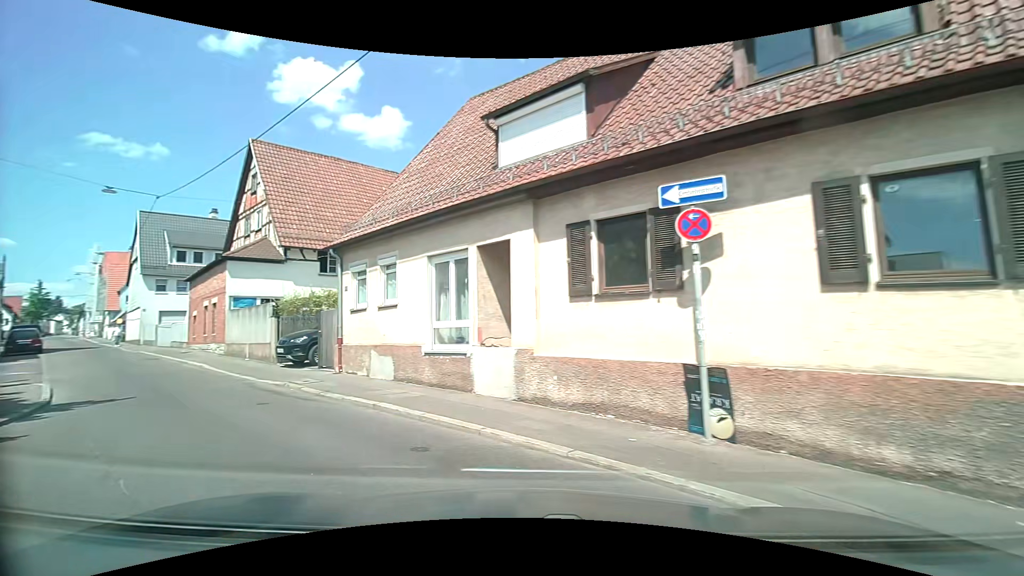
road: tertiary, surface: asphalt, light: Day
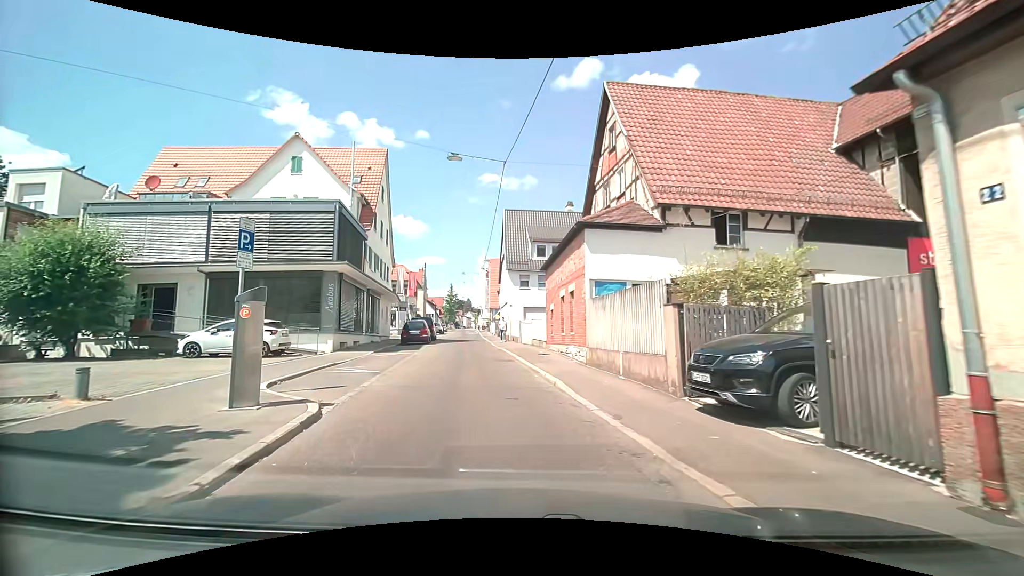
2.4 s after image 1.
(-4.3, +8.7) m; -41°
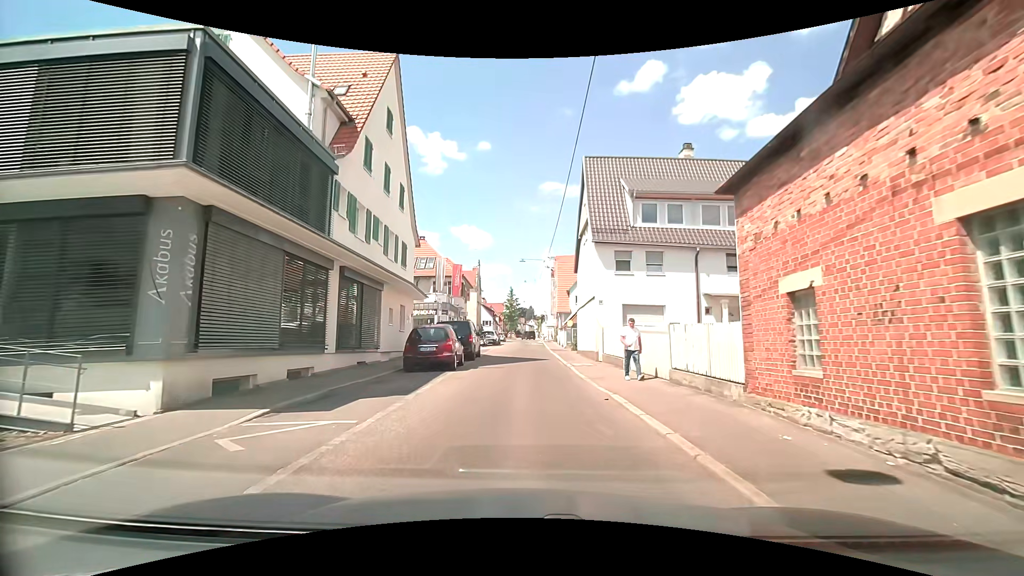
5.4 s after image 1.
(-1.4, +15.3) m; -8°
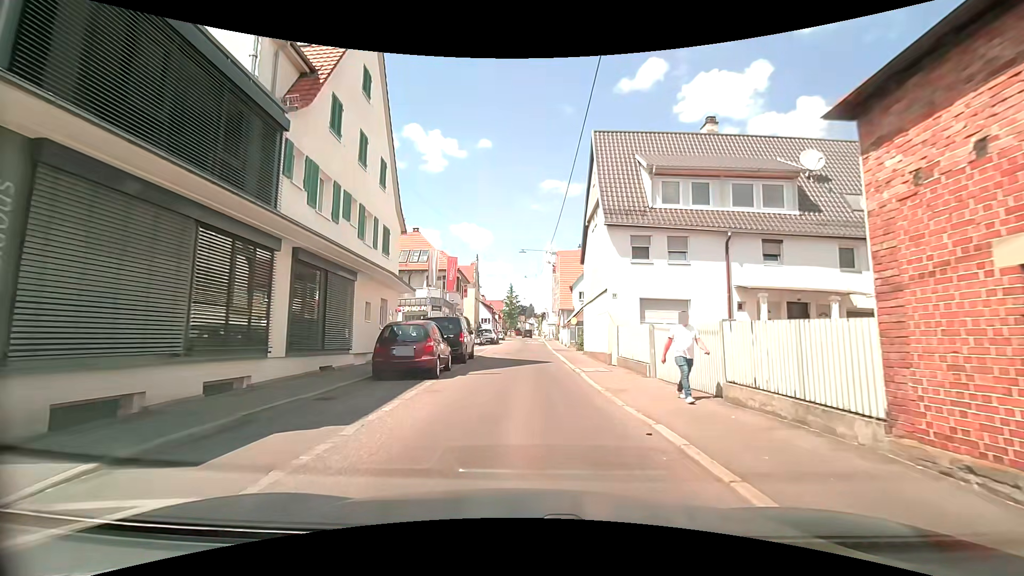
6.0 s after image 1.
(0.0, +3.4) m; -1°
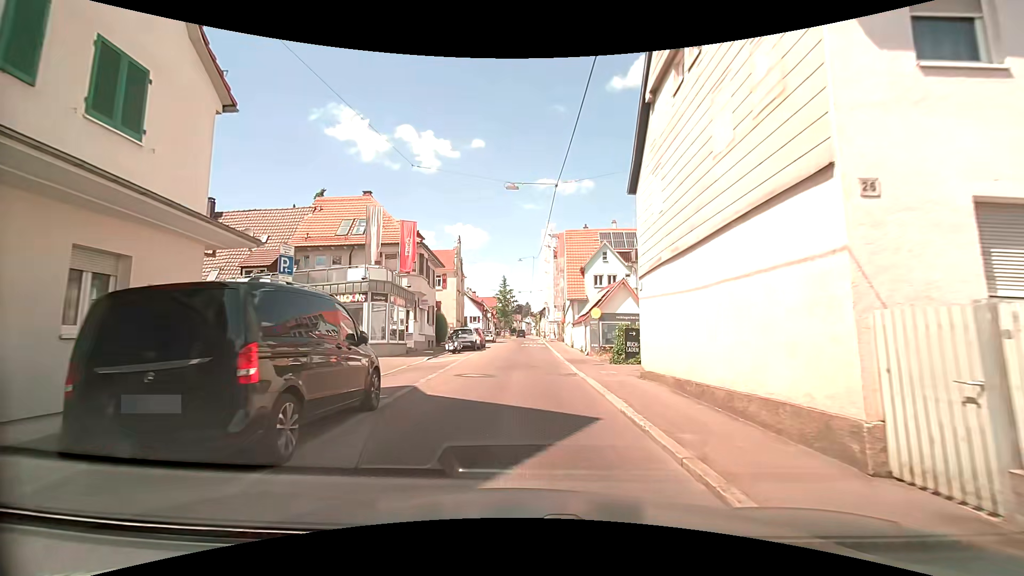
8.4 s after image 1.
(+0.3, +14.7) m; +2°
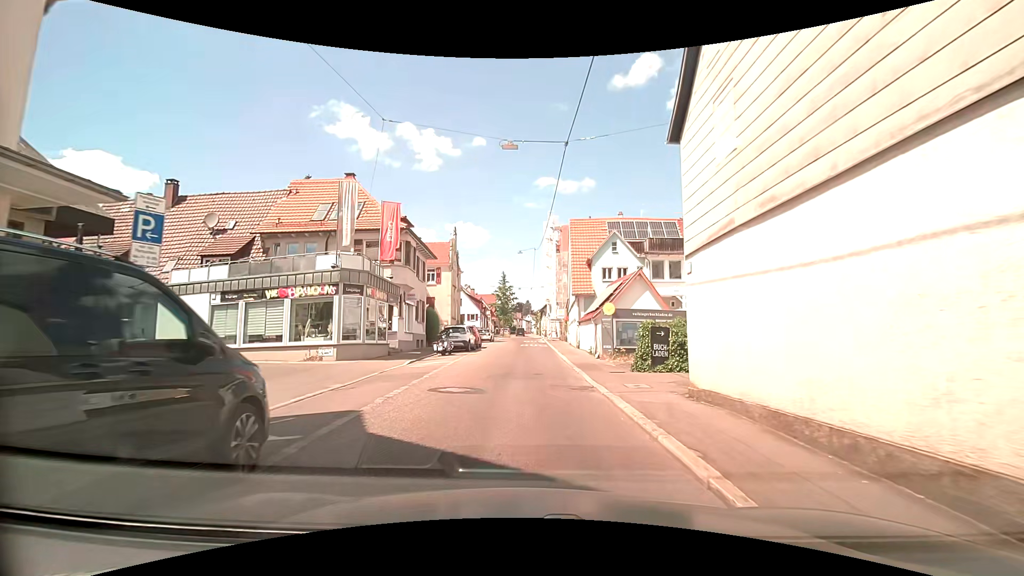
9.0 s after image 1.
(0.0, +3.9) m; 0°
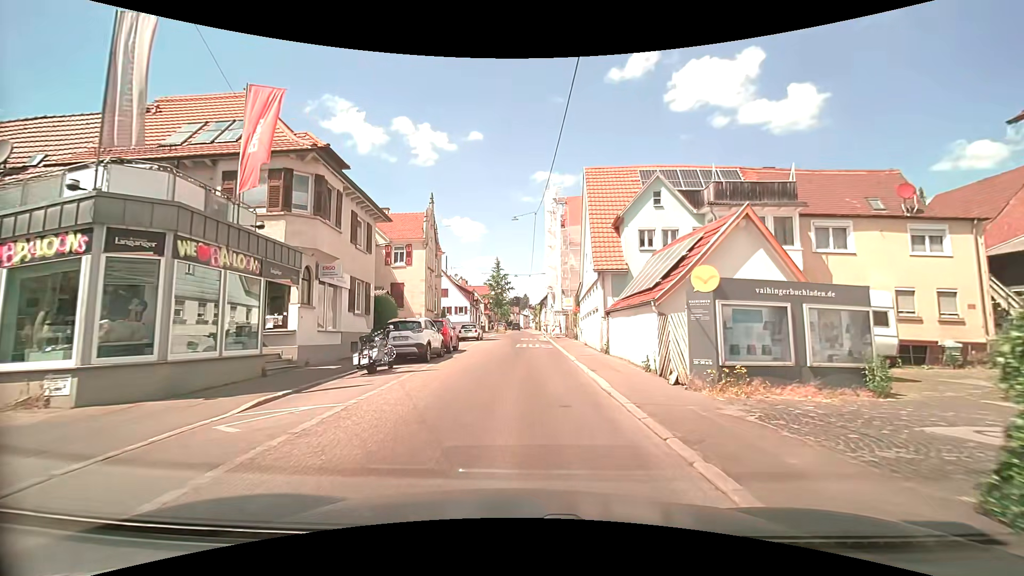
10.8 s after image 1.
(-0.2, +11.9) m; 0°
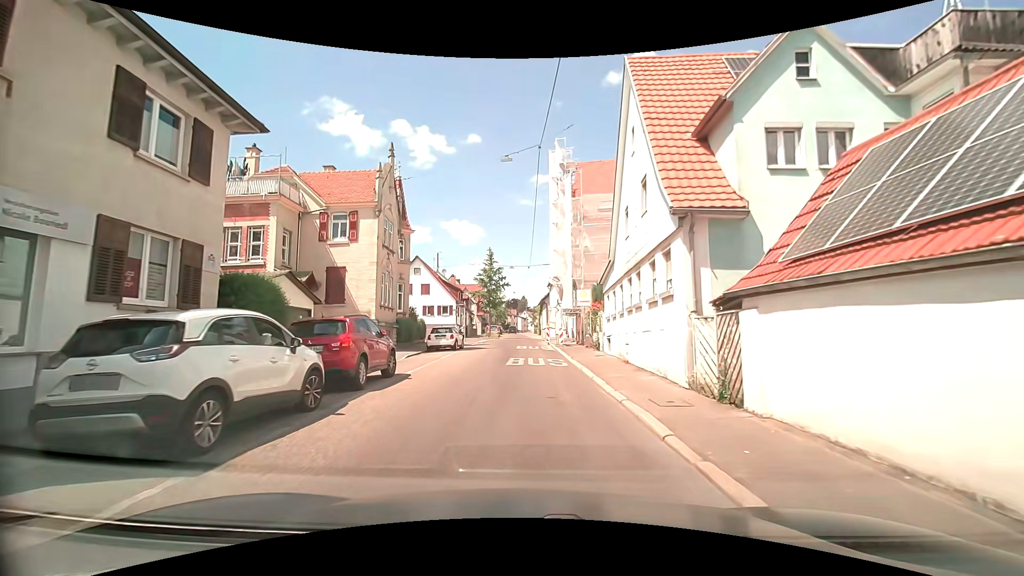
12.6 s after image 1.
(+0.1, +12.2) m; +1°
(0, +10) (0, +20) (-1, +30) (-1, +40) (-1, +50) (-2, +60) (-2, +70) (-2, +80) (-3, +90) (-3, +100) m
